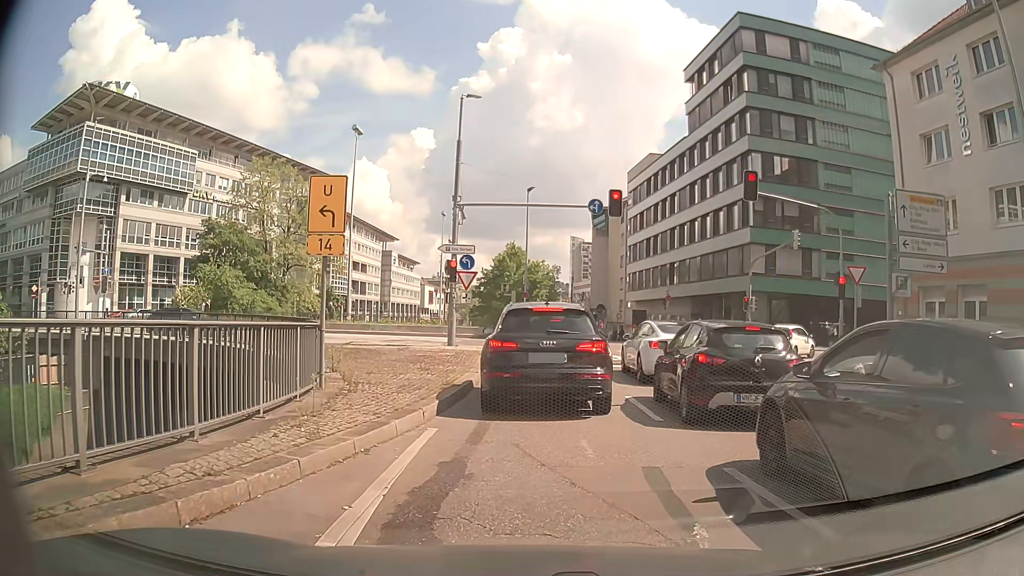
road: primary_link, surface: asphalt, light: Day
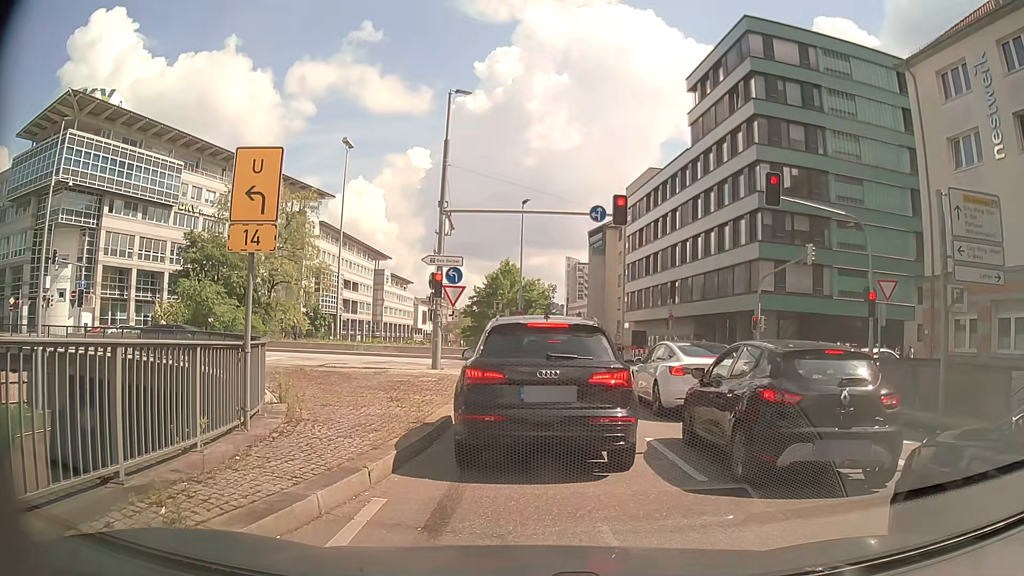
(0.0, +2.6) m; 0°
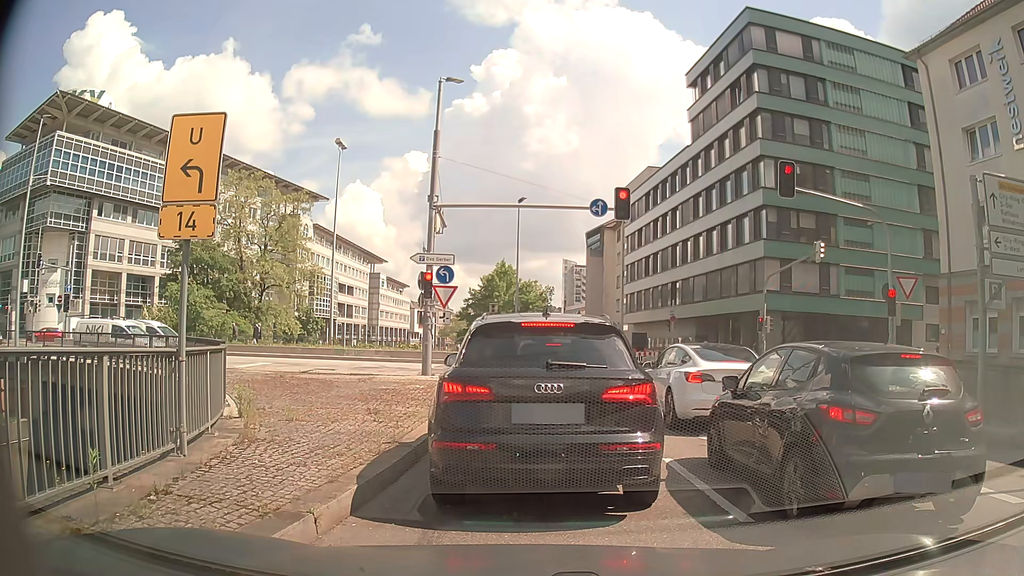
(0.0, +1.5) m; 0°
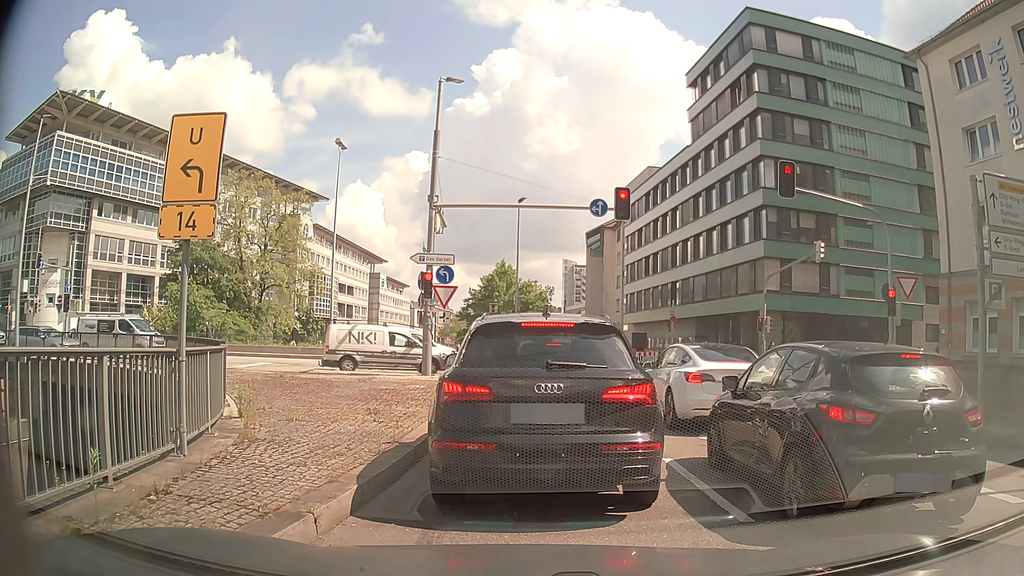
(0.0, 0.0) m; 0°
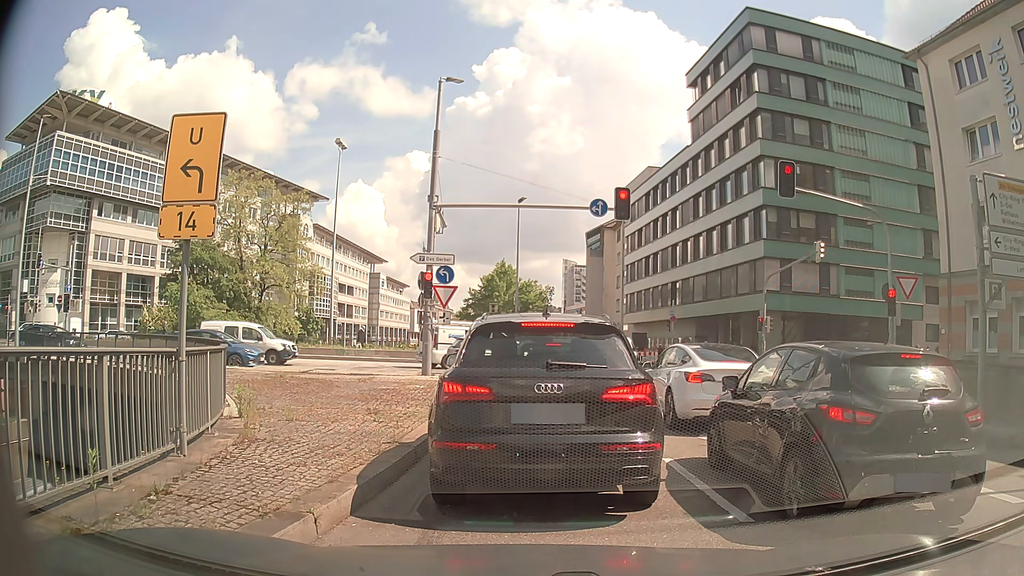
(0.0, 0.0) m; 0°
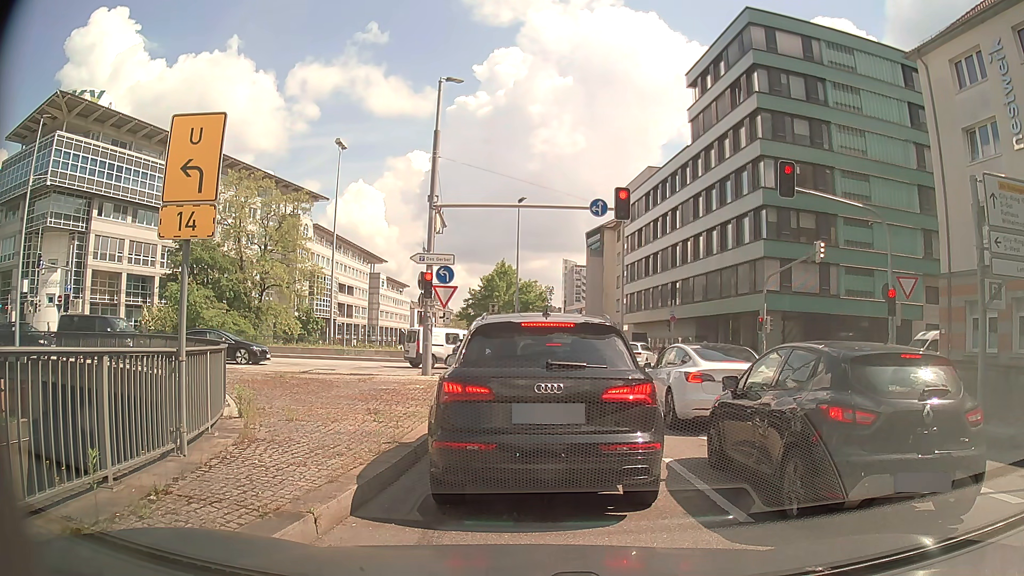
(0.0, 0.0) m; 0°
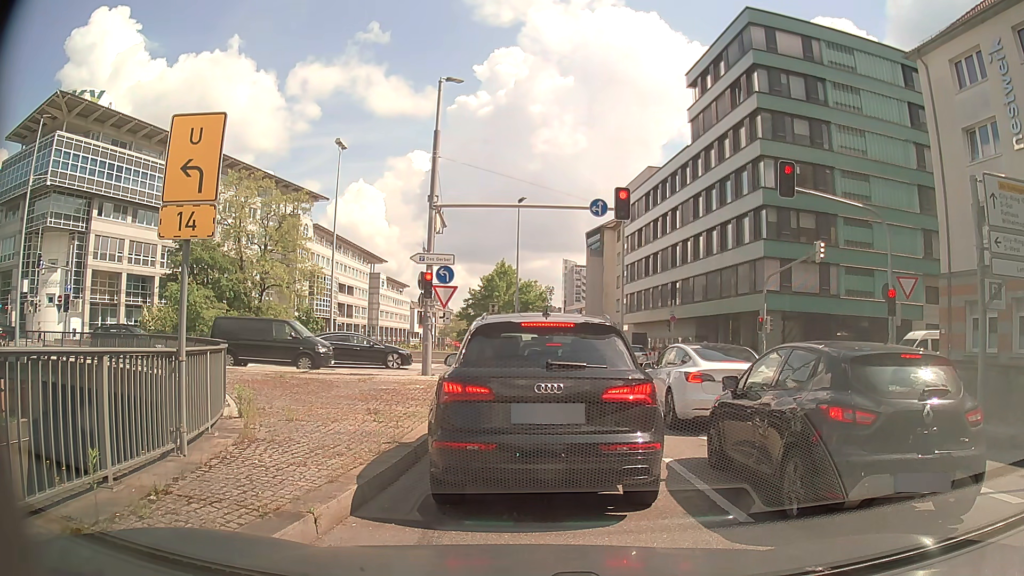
(0.0, 0.0) m; 0°
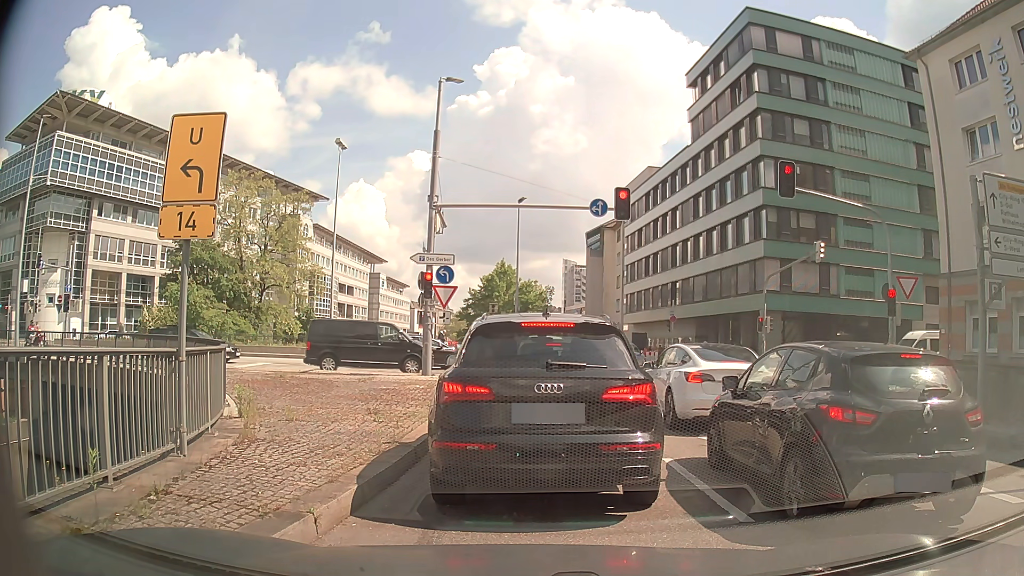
(0.0, 0.0) m; 0°
